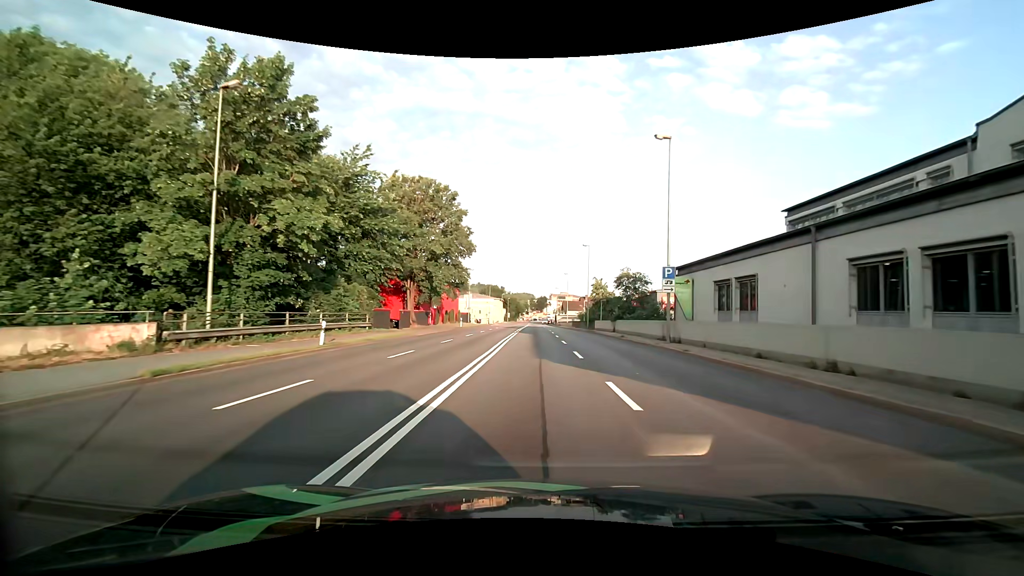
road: primary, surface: asphalt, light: Day
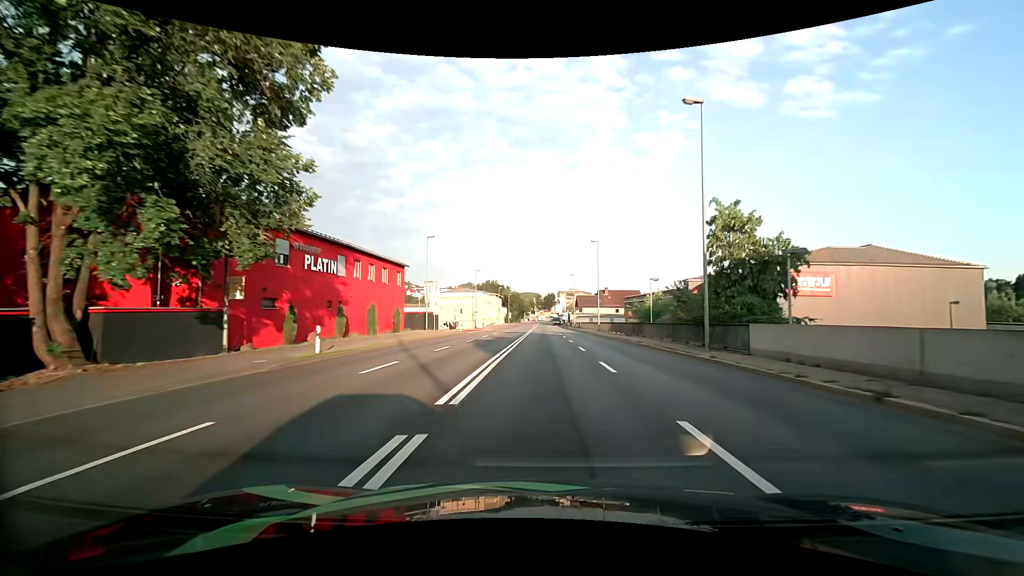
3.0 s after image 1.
(-0.3, +40.0) m; -1°
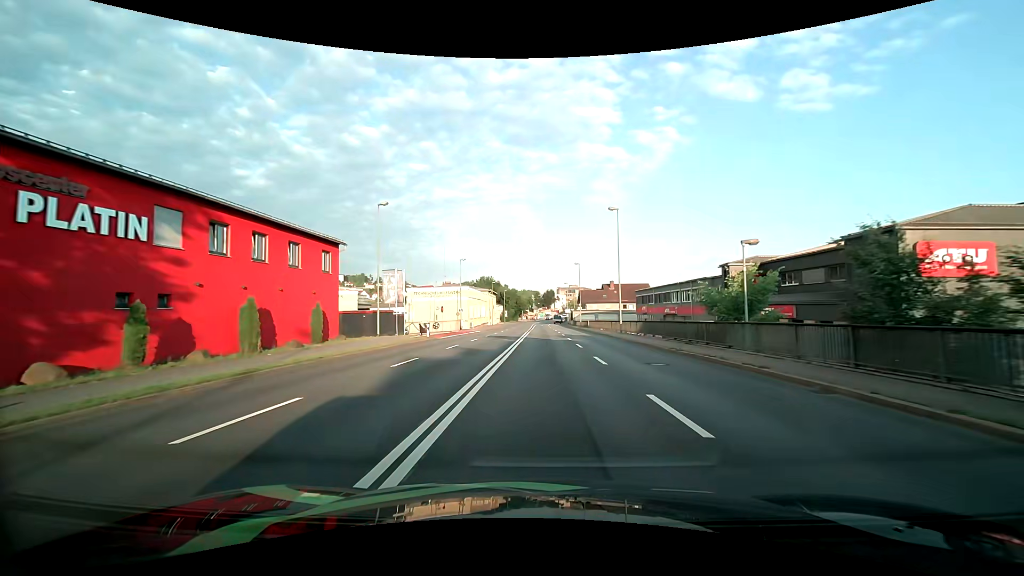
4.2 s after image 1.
(+0.1, +15.6) m; 0°
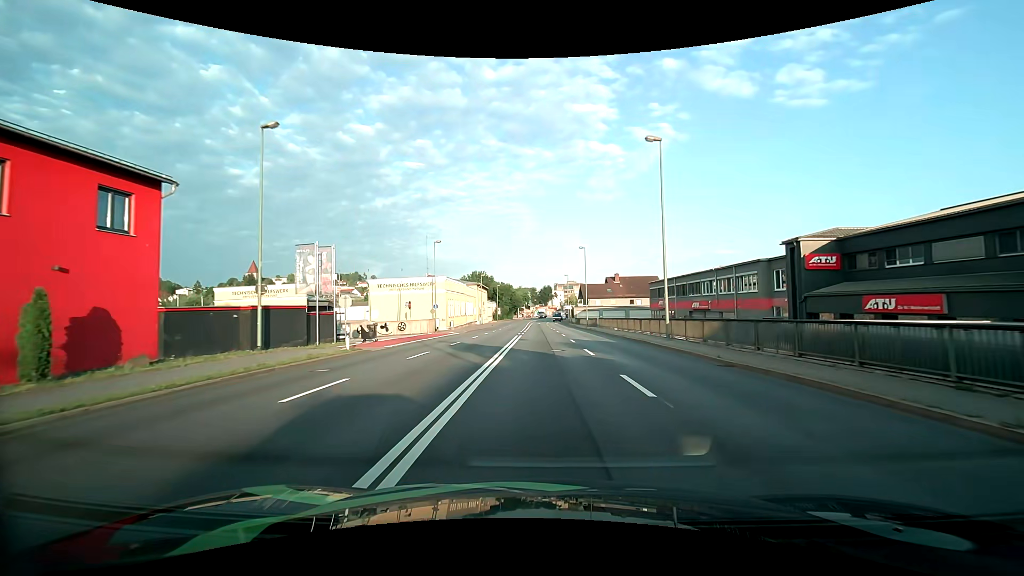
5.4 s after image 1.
(+0.1, +15.5) m; 0°
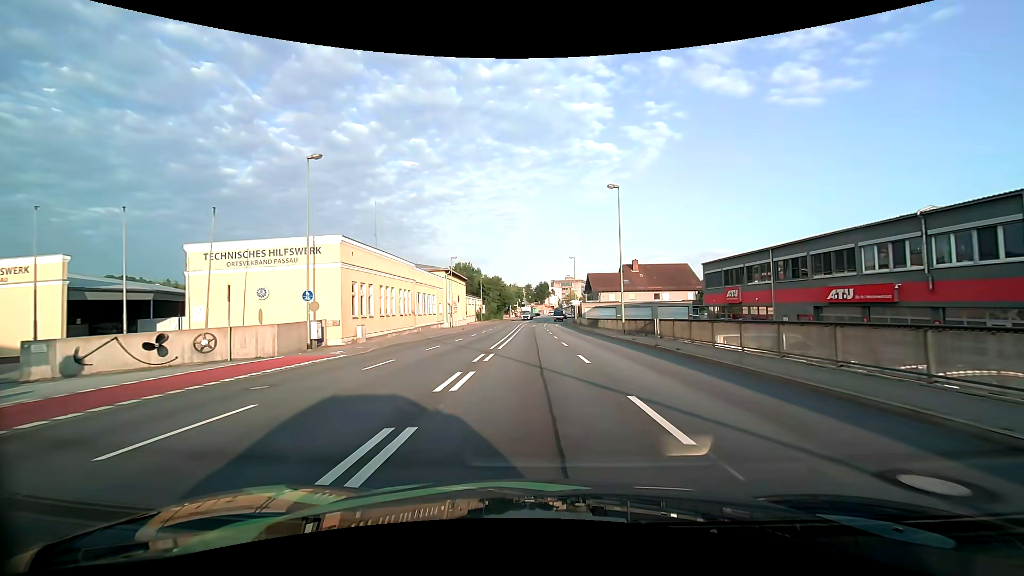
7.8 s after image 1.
(+0.2, +30.2) m; +1°
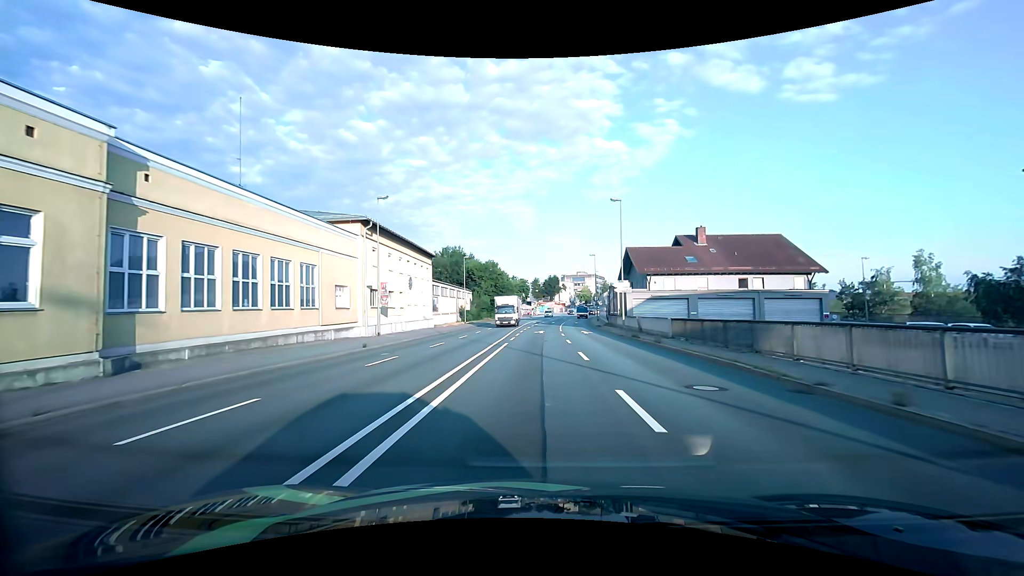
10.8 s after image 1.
(-0.3, +35.6) m; -1°
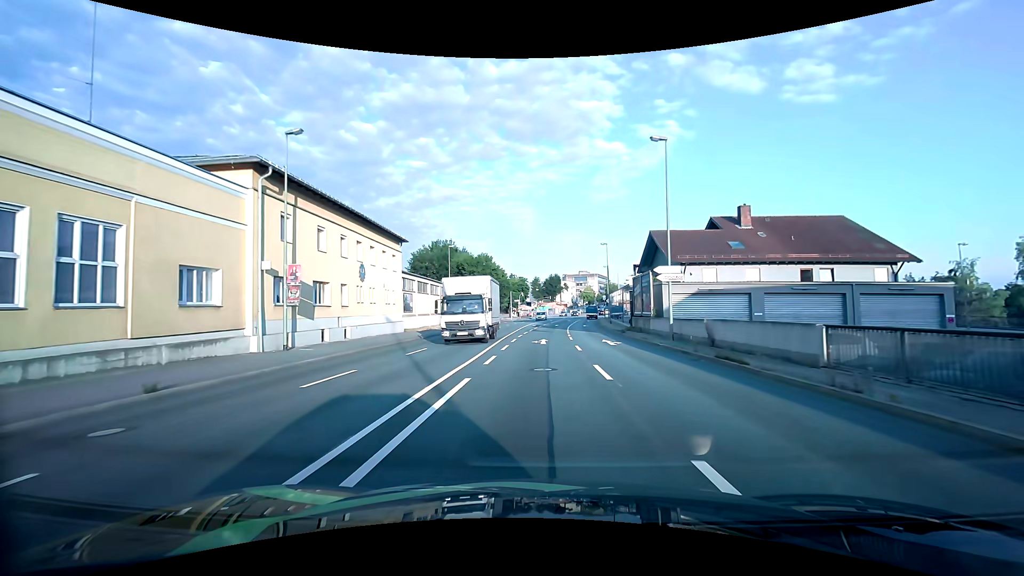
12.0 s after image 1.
(0.0, +13.2) m; 0°
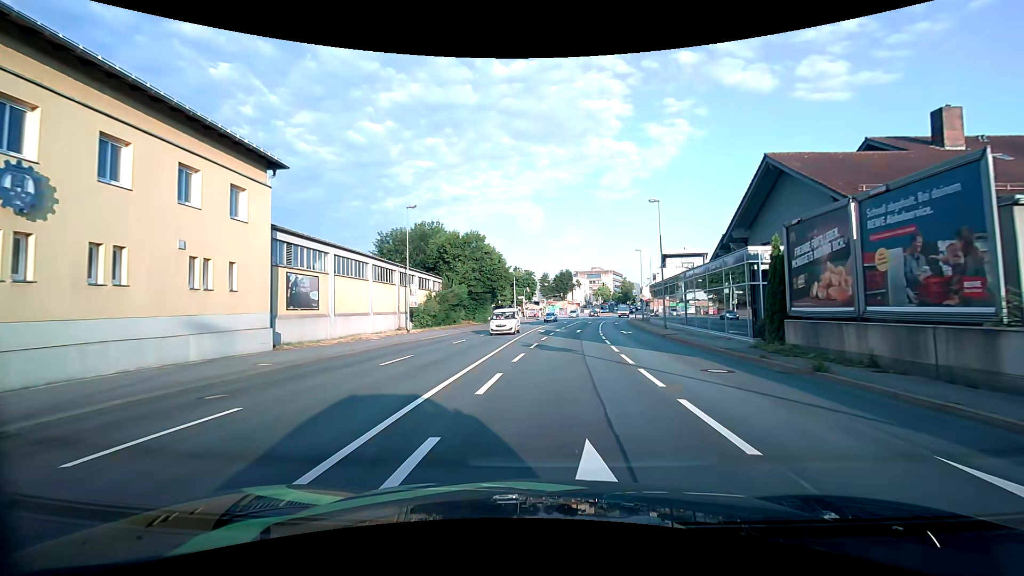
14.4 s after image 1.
(-0.1, +23.5) m; -1°
(0, +10) (0, +20) (0, +30) (0, +40) (+1, +50) (+2, +60) (+3, +70) (+5, +80) (+7, +90) (+8, +99) m
